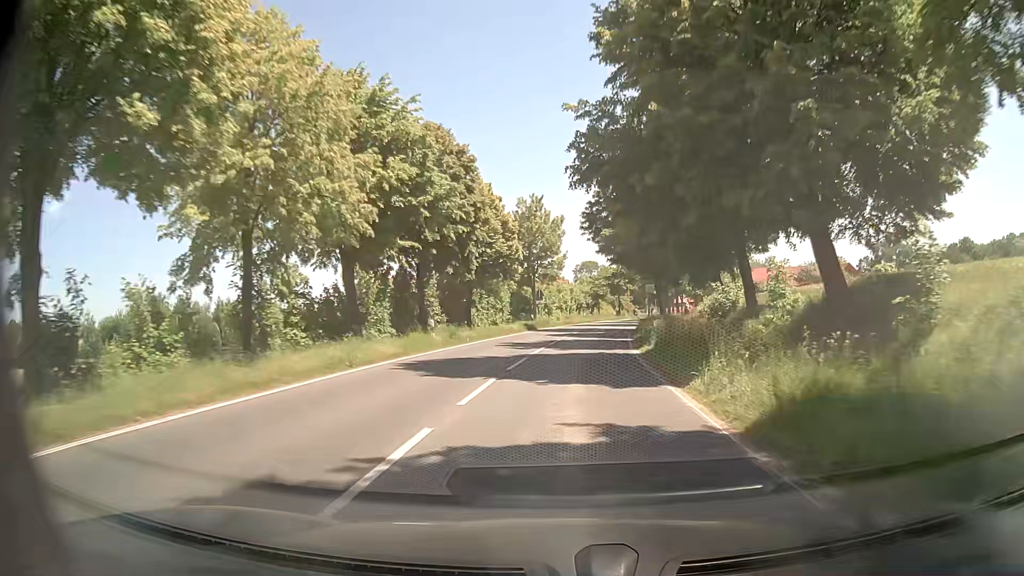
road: secondary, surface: asphalt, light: Day
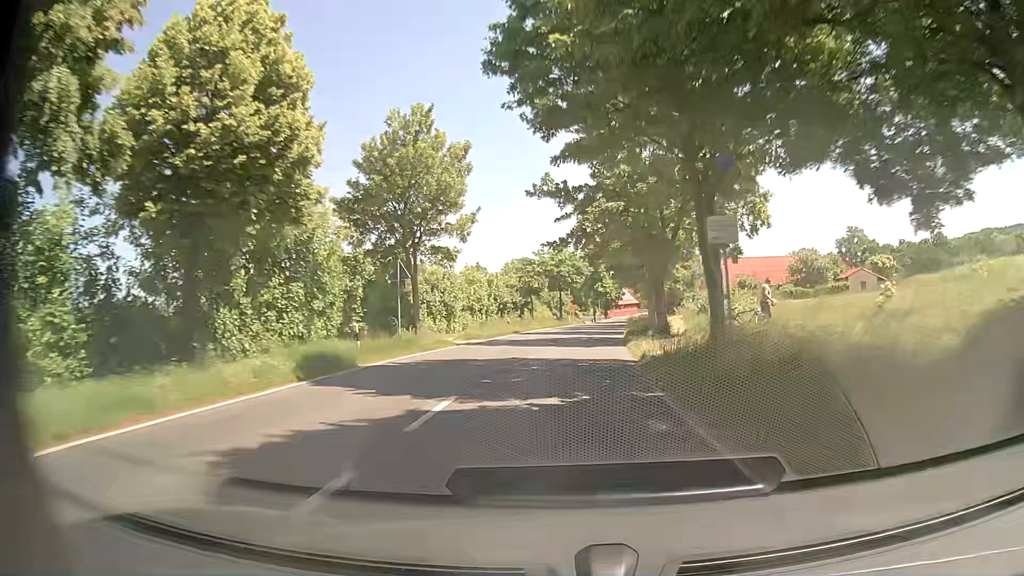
(+1.7, +32.1) m; +5°
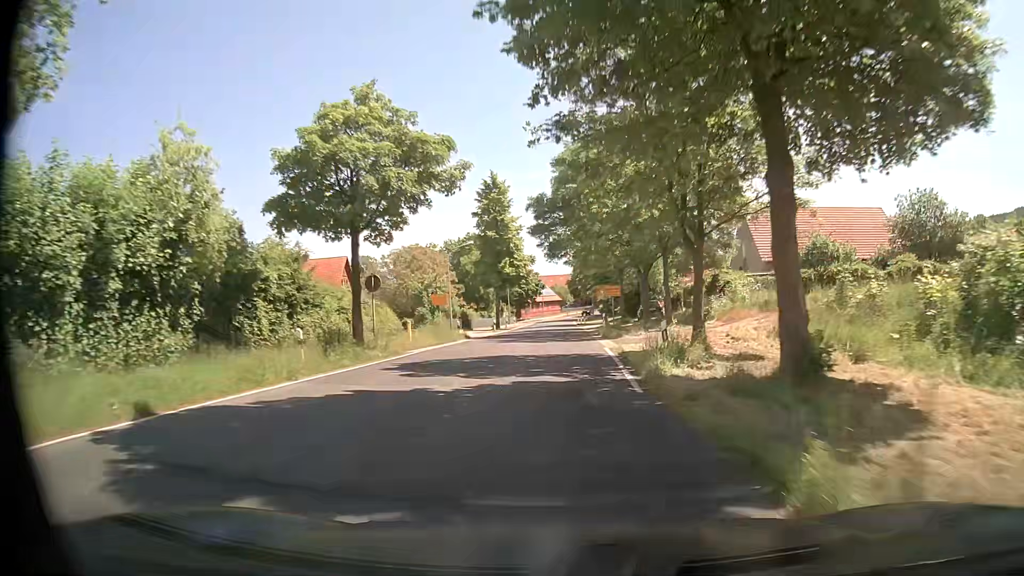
(+4.2, +53.0) m; +8°
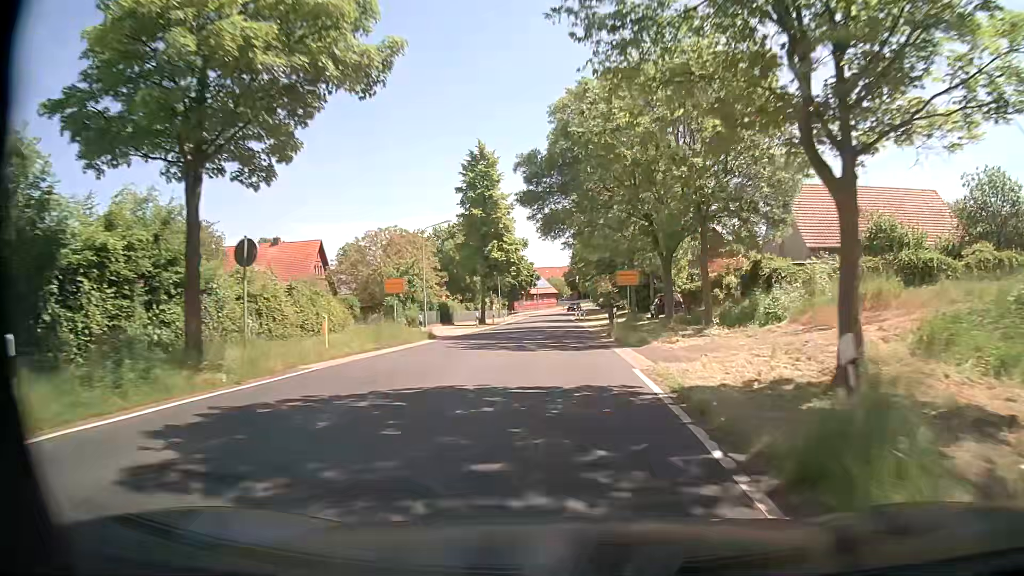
(+0.1, +9.7) m; 0°
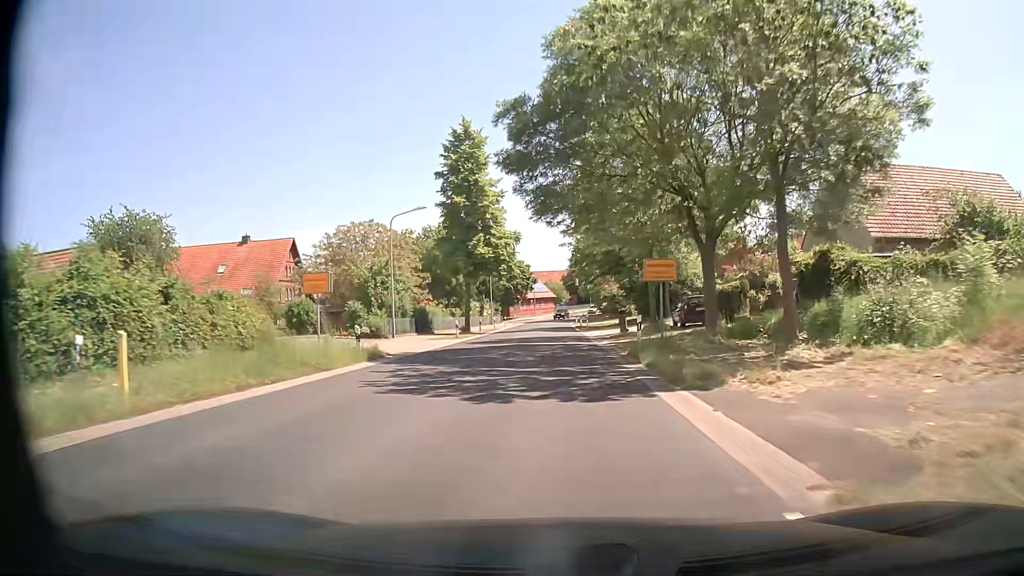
(+0.1, +9.0) m; +1°
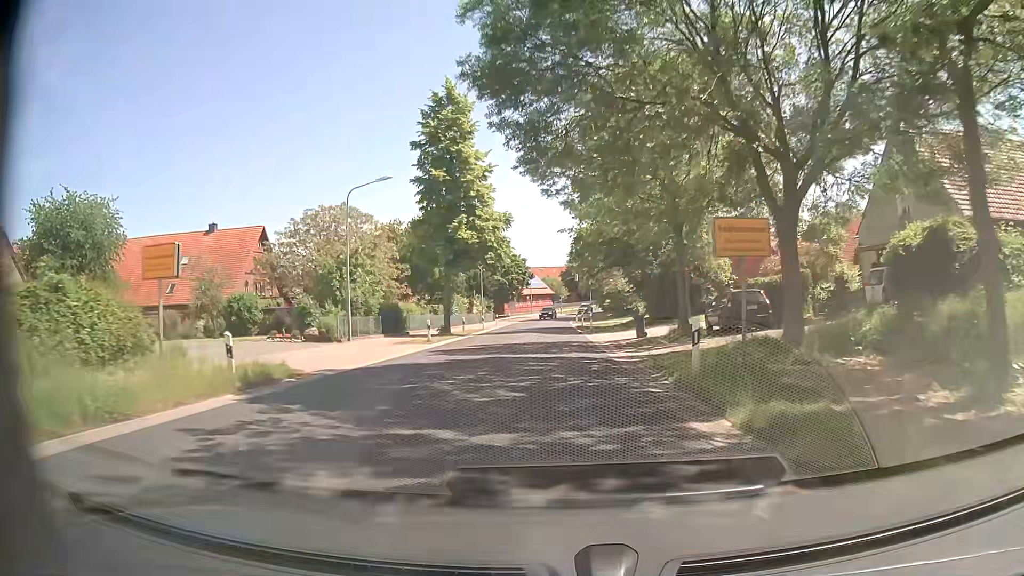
(0.0, +8.2) m; 0°
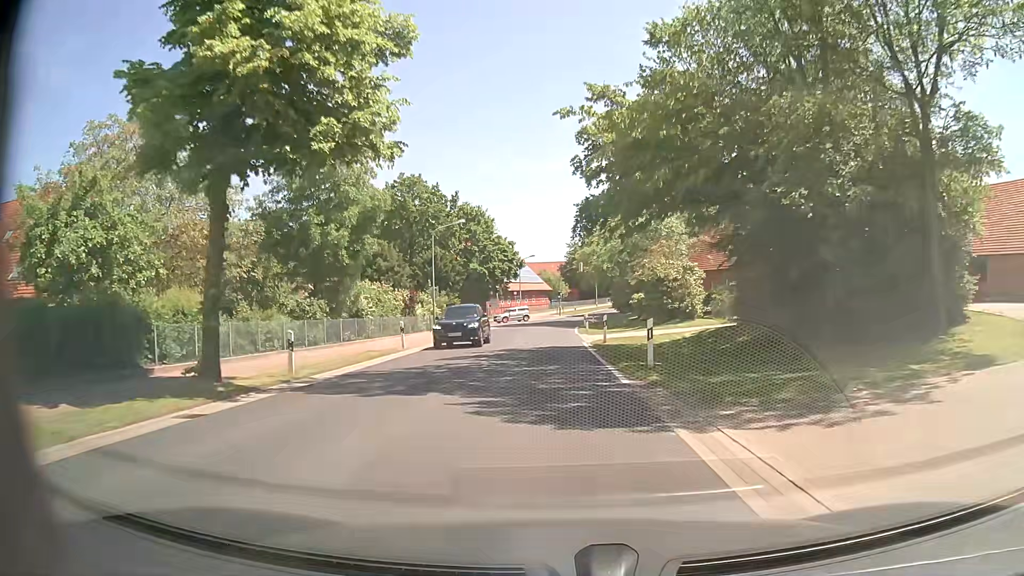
(+0.1, +28.4) m; +1°
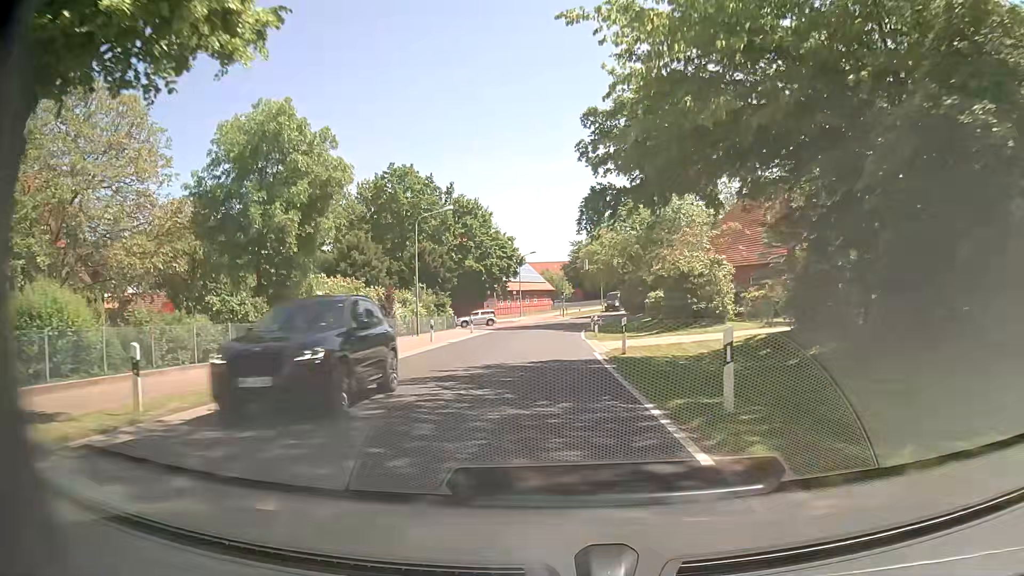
(-0.1, +6.6) m; -1°
(0, +10) (0, +20) (0, +30) (0, +40) (0, +50) (+1, +60) (+3, +70) (+6, +79) (+9, +89) (+12, +98) m
